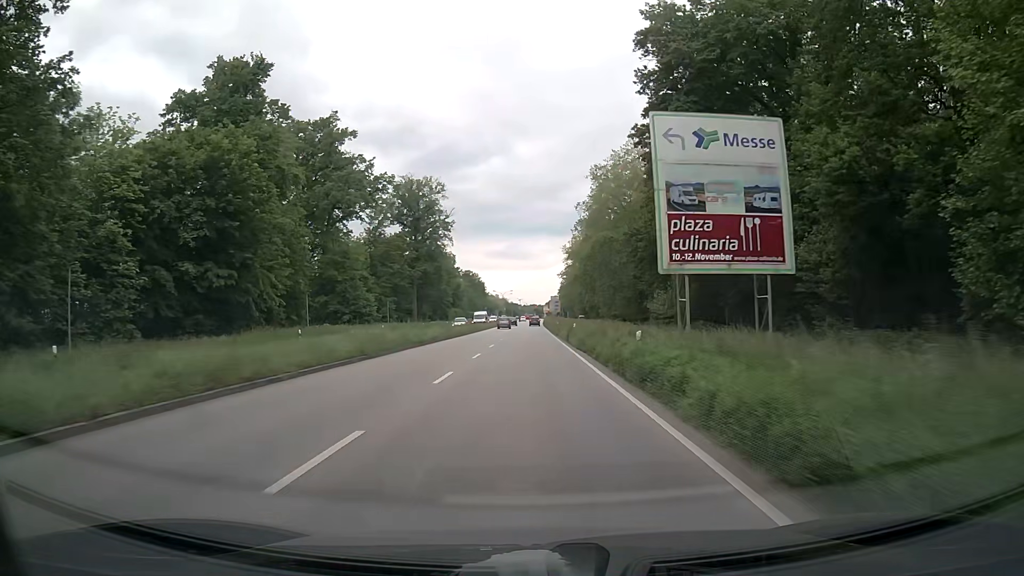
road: primary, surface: asphalt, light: Day
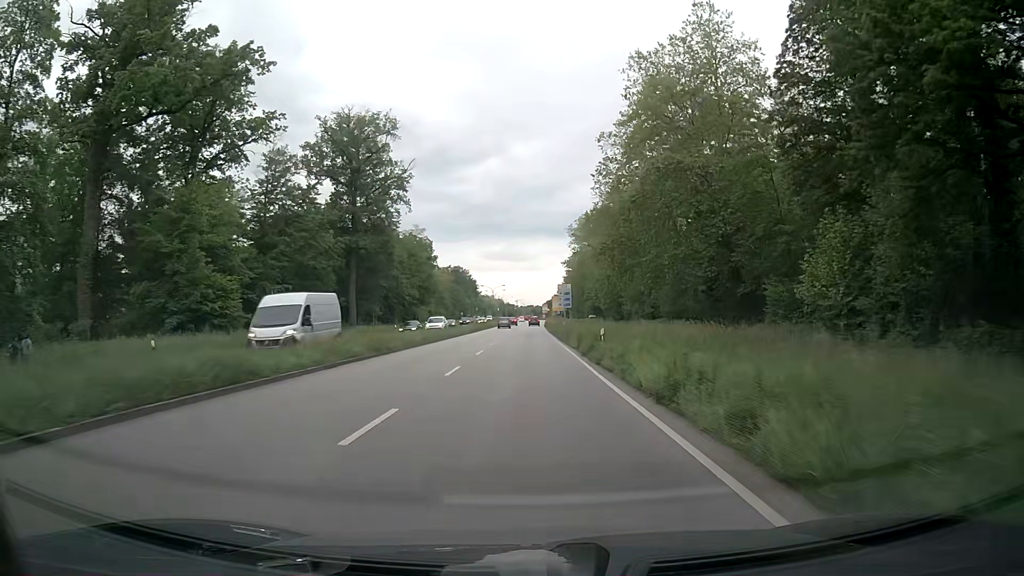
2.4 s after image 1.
(0.0, +43.3) m; 0°
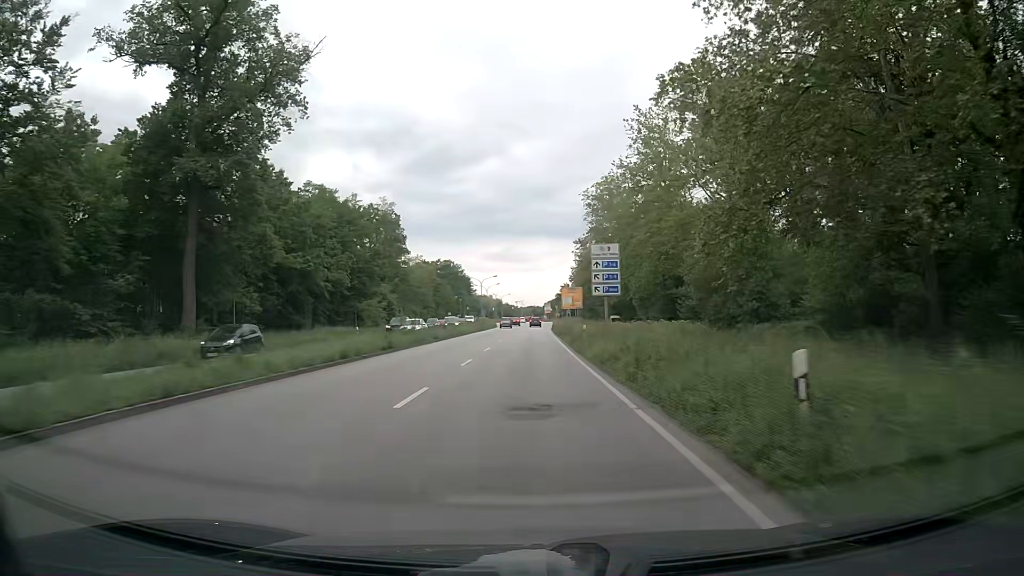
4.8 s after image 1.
(-0.2, +42.7) m; 0°
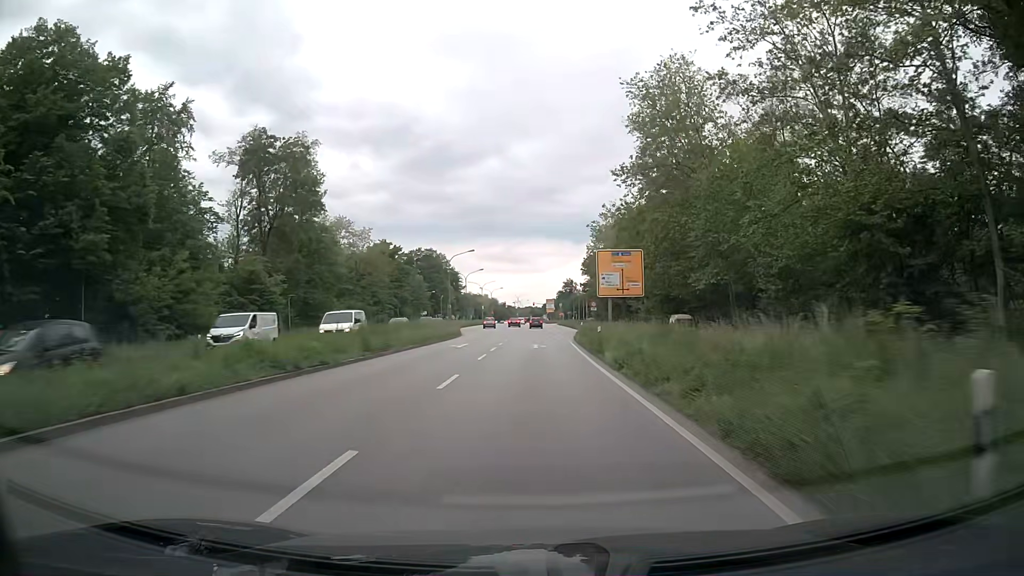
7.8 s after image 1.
(-0.1, +52.5) m; 0°
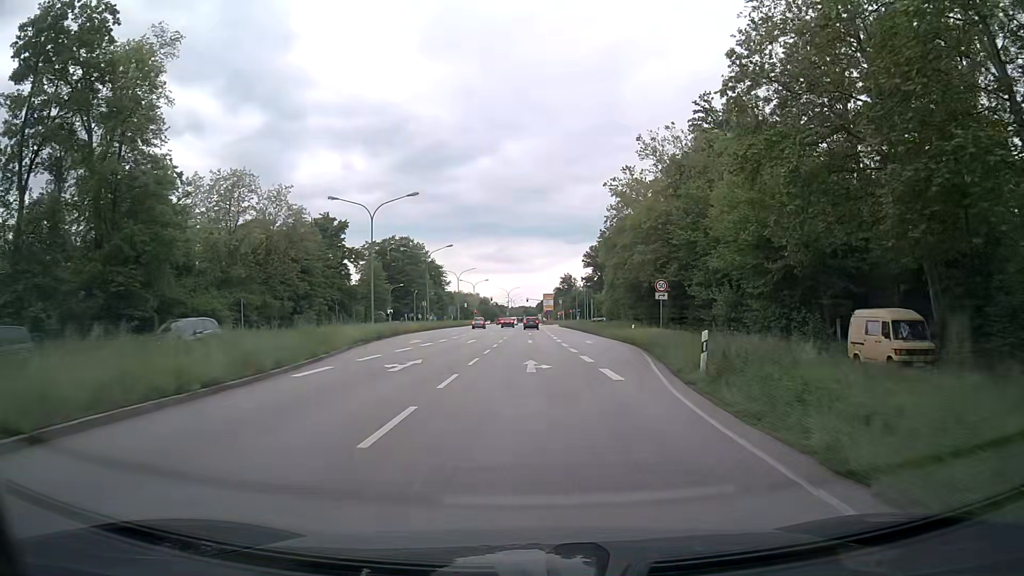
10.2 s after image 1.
(+0.2, +39.2) m; +1°
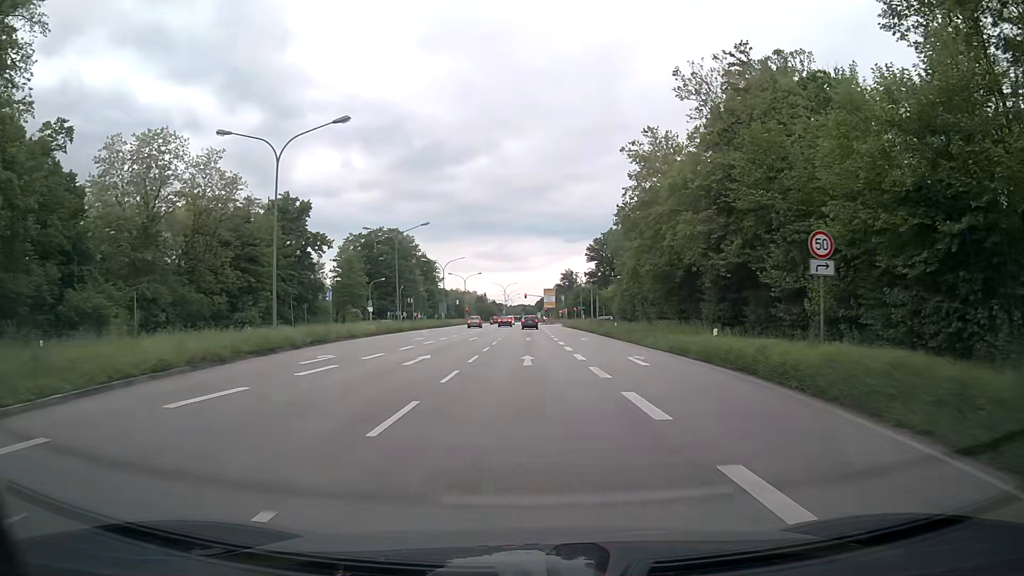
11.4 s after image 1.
(0.0, +18.0) m; 0°
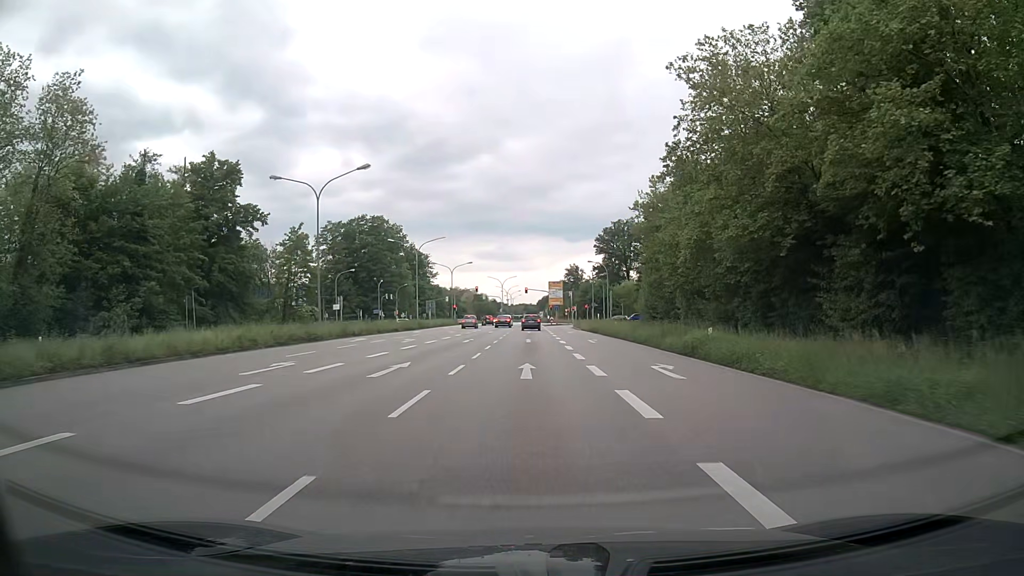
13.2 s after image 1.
(+0.2, +24.3) m; 0°
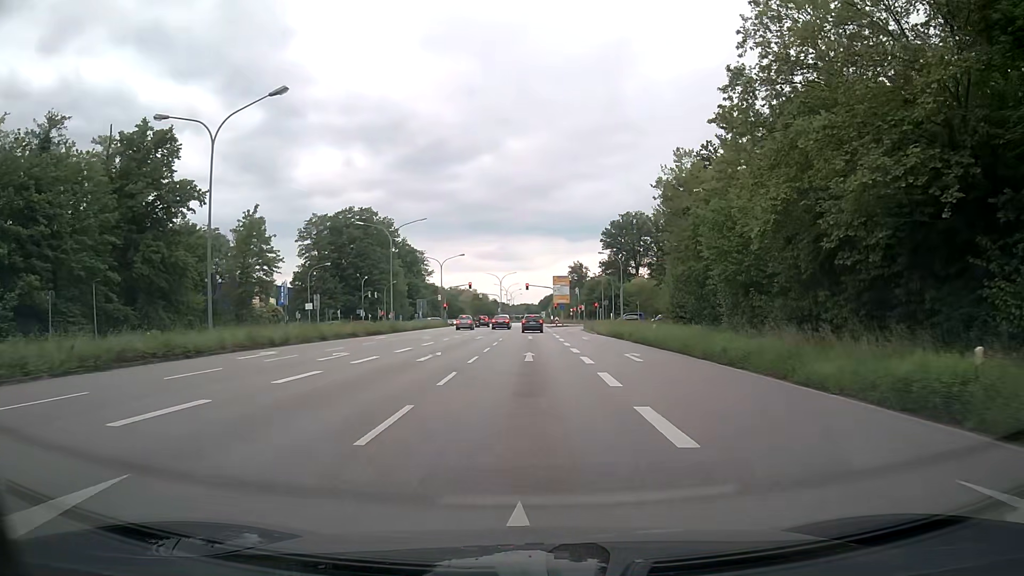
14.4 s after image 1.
(+0.1, +14.3) m; 0°
(0, +10) (0, +20) (0, +30) (0, +40) (0, +50) (0, +60) (0, +70) (0, +80) (0, +90) (0, +100) m
